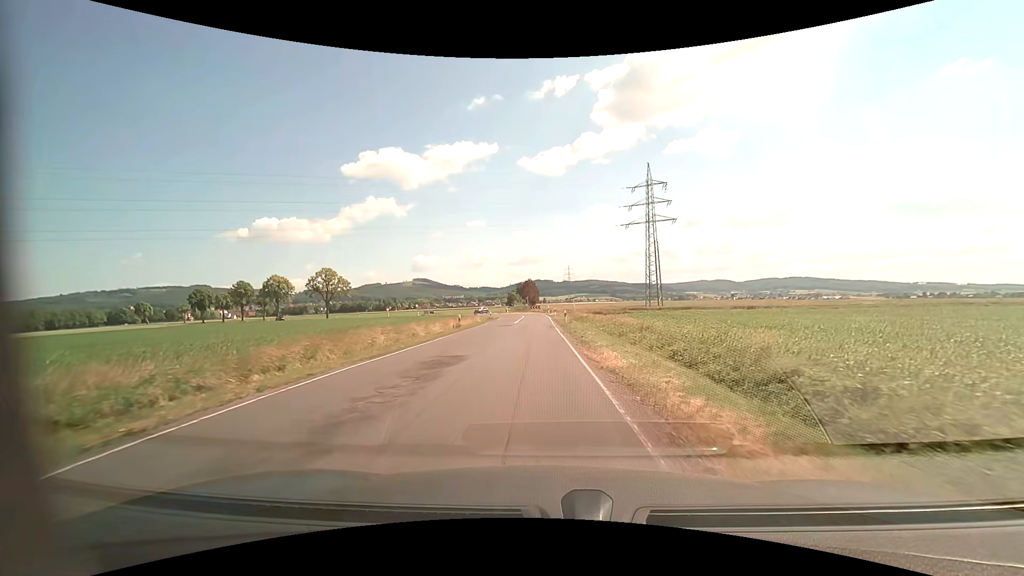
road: secondary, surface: asphalt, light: Day
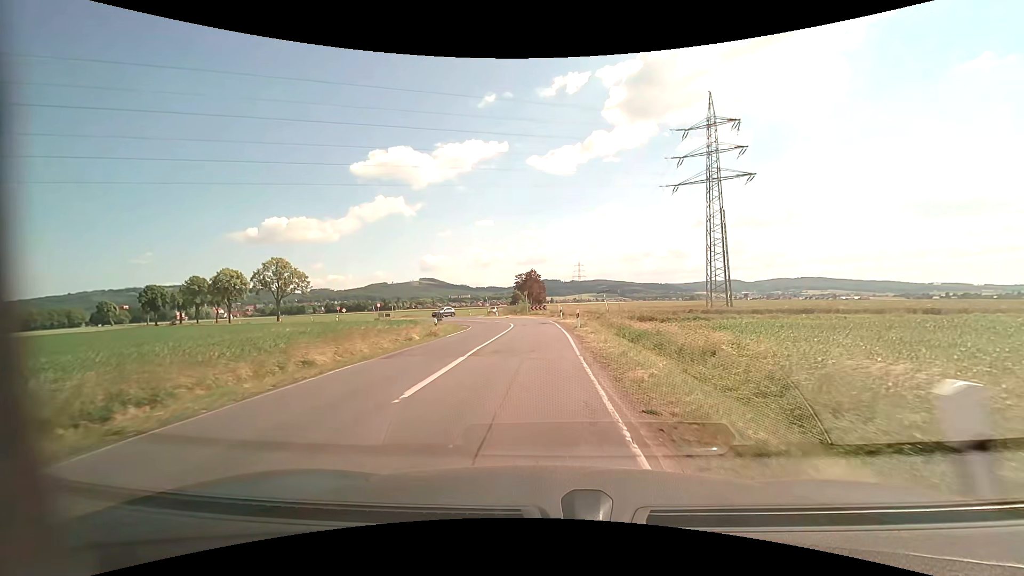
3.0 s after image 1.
(-0.1, +33.7) m; -1°
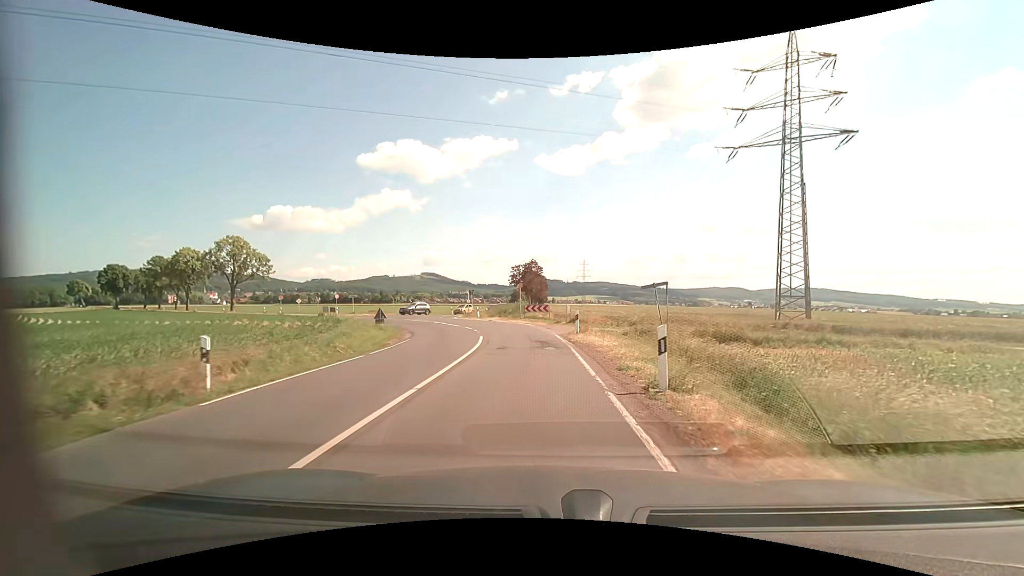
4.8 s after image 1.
(0.0, +19.2) m; 0°
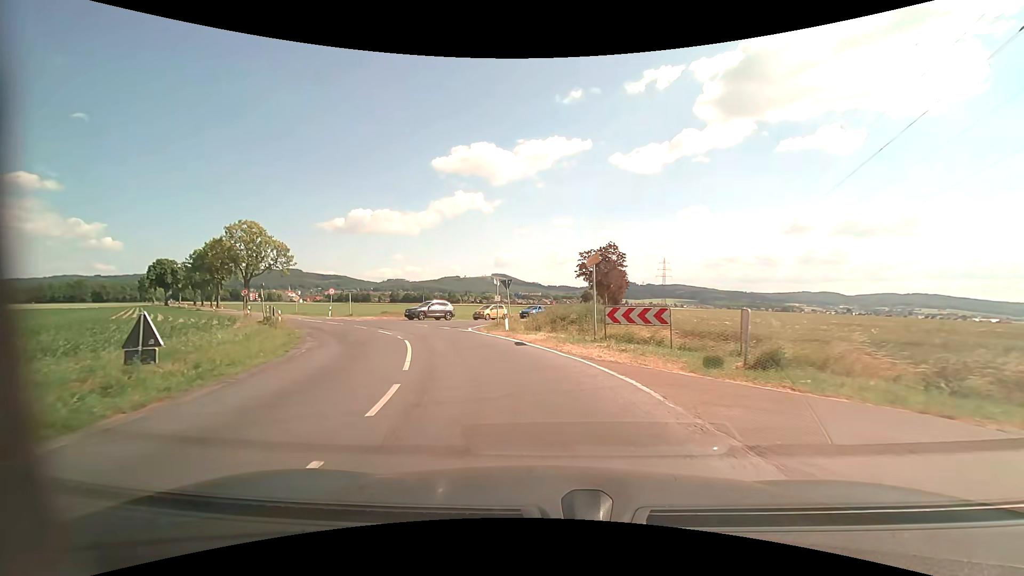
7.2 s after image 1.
(-0.8, +23.9) m; -7°
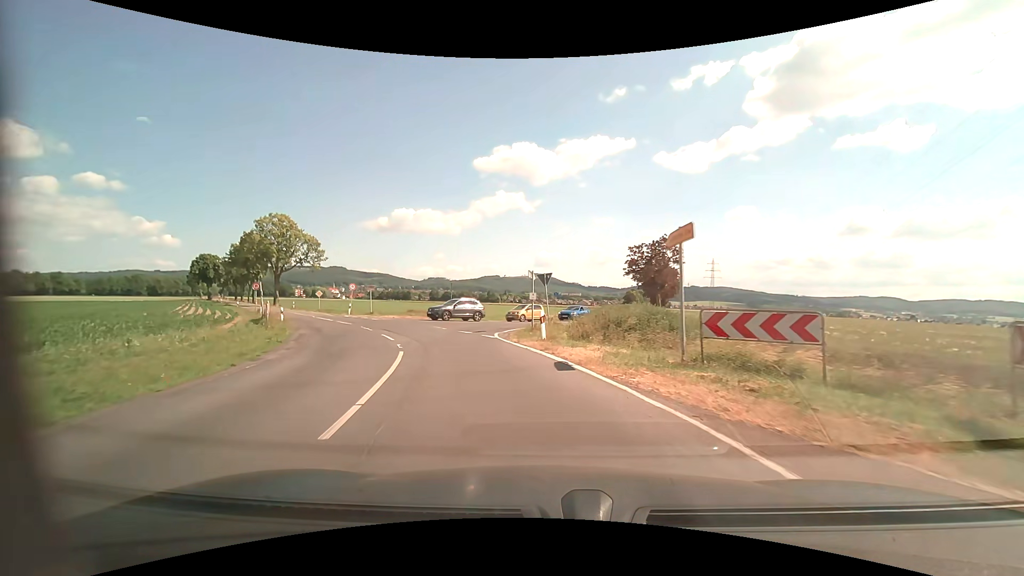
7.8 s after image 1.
(-0.2, +6.0) m; -4°
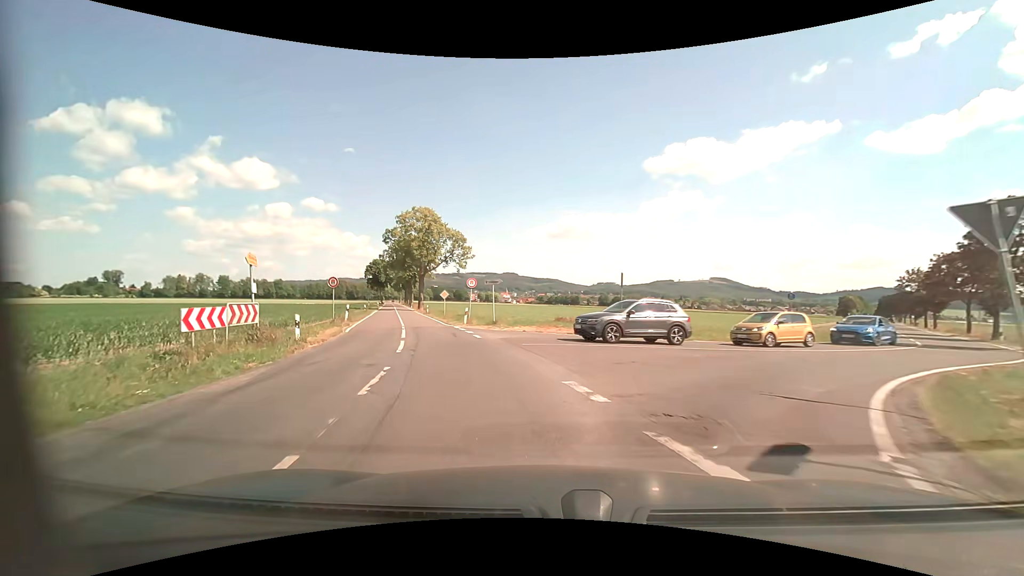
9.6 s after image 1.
(-2.6, +17.8) m; -18°
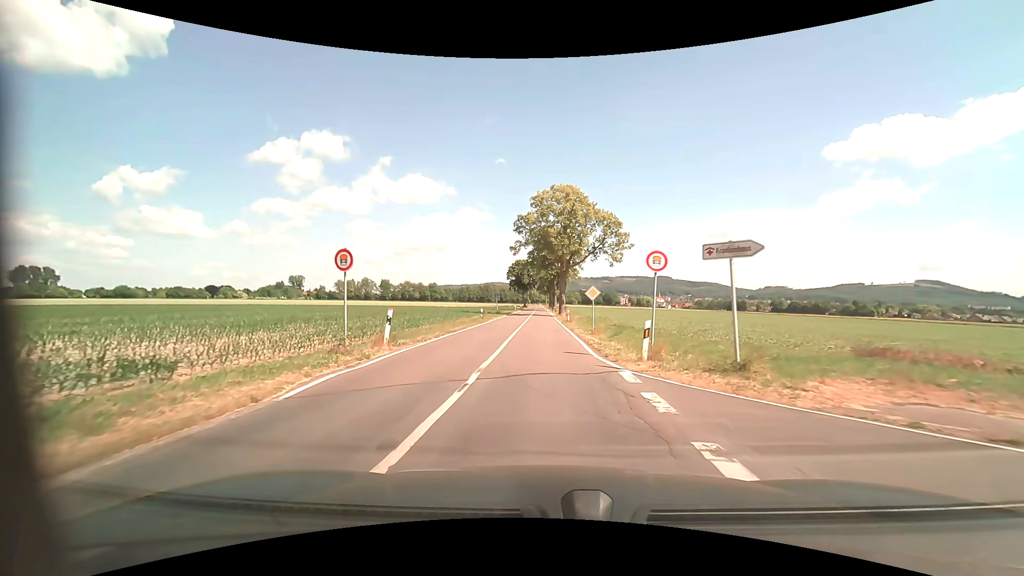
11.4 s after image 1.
(-3.3, +17.7) m; -18°
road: tertiary
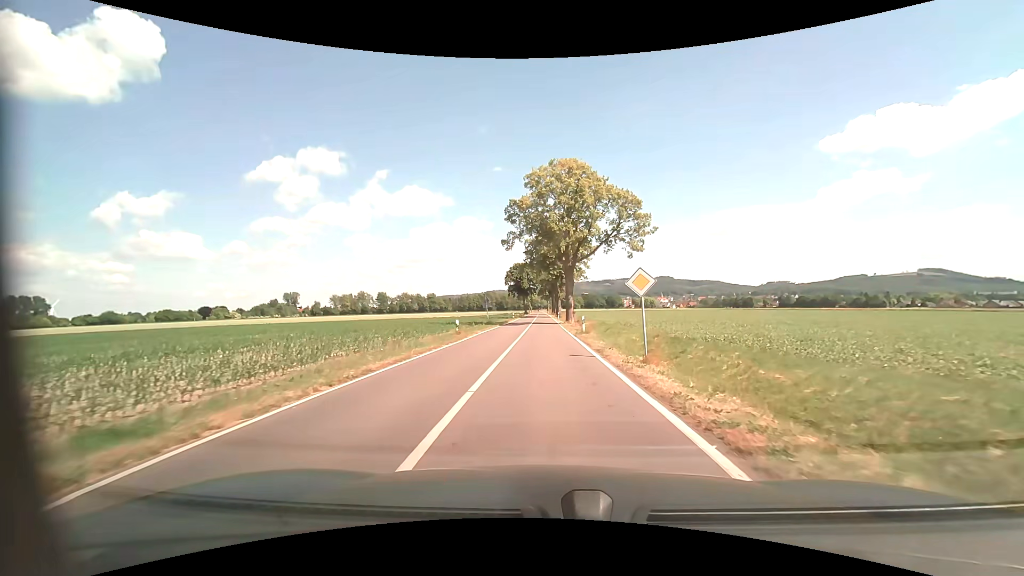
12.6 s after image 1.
(-0.1, +12.7) m; -1°
(0, +10) (0, +20) (0, +30) (0, +40) (0, +50) (0, +60) (0, +70) (0, +80) (0, +90) (0, +100) m
